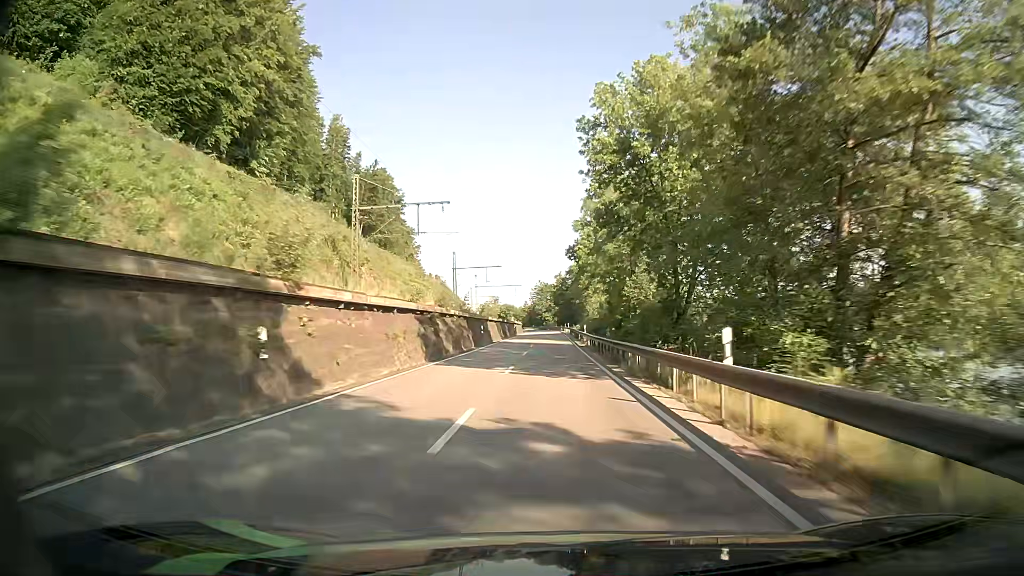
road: primary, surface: asphalt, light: Day
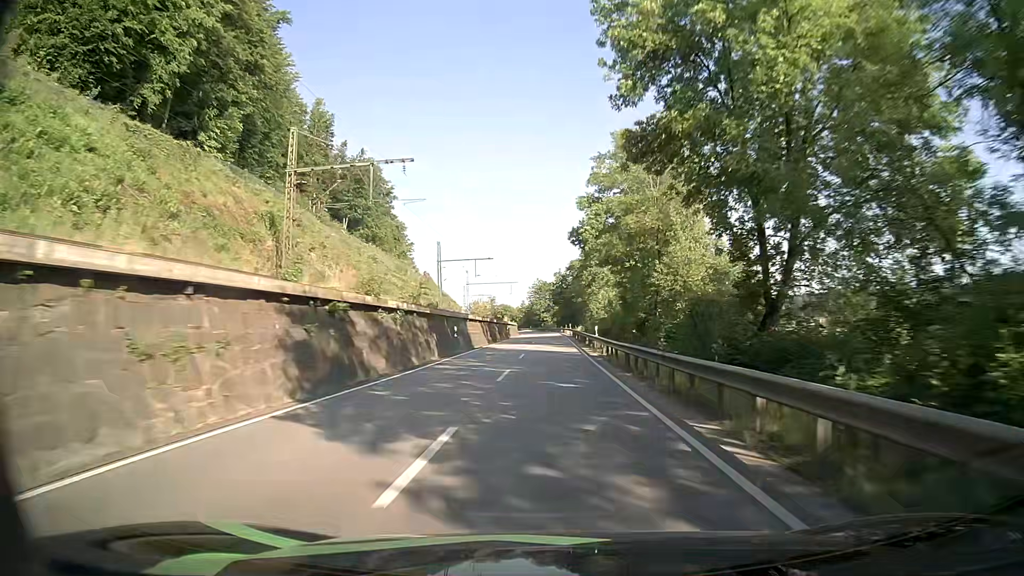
(0.0, +14.0) m; 0°
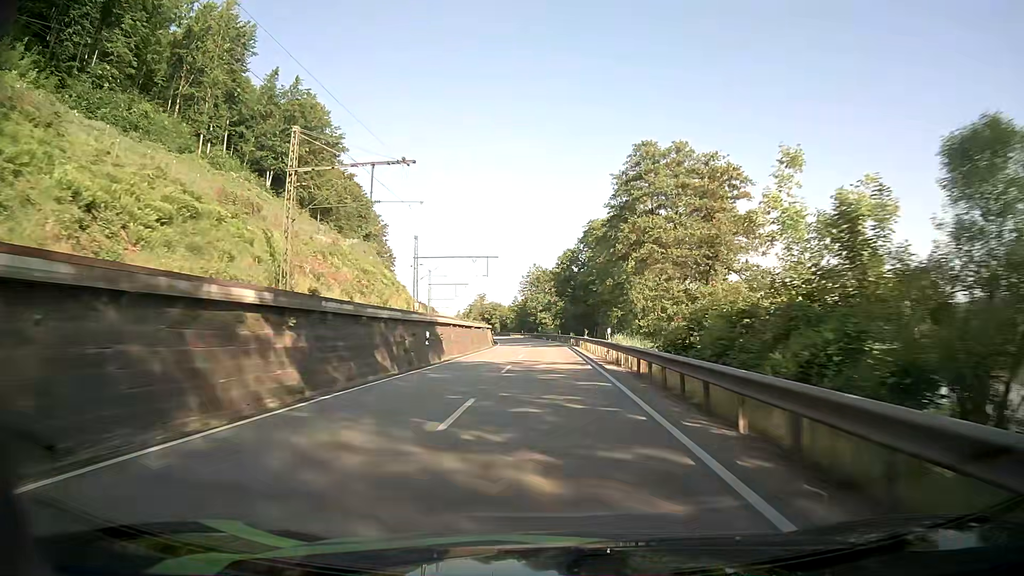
(+0.1, +56.1) m; 0°
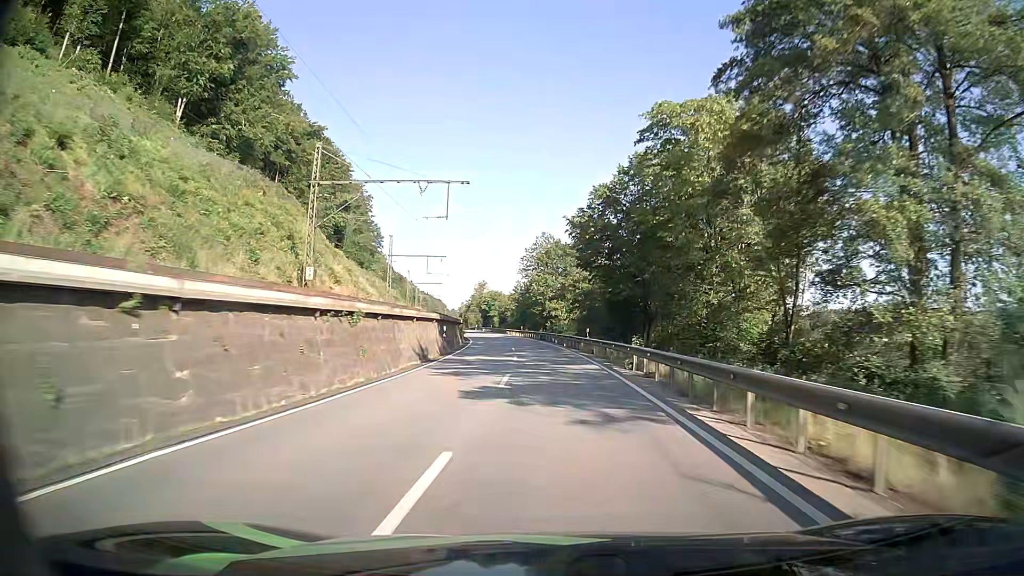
(-0.3, +41.6) m; -1°
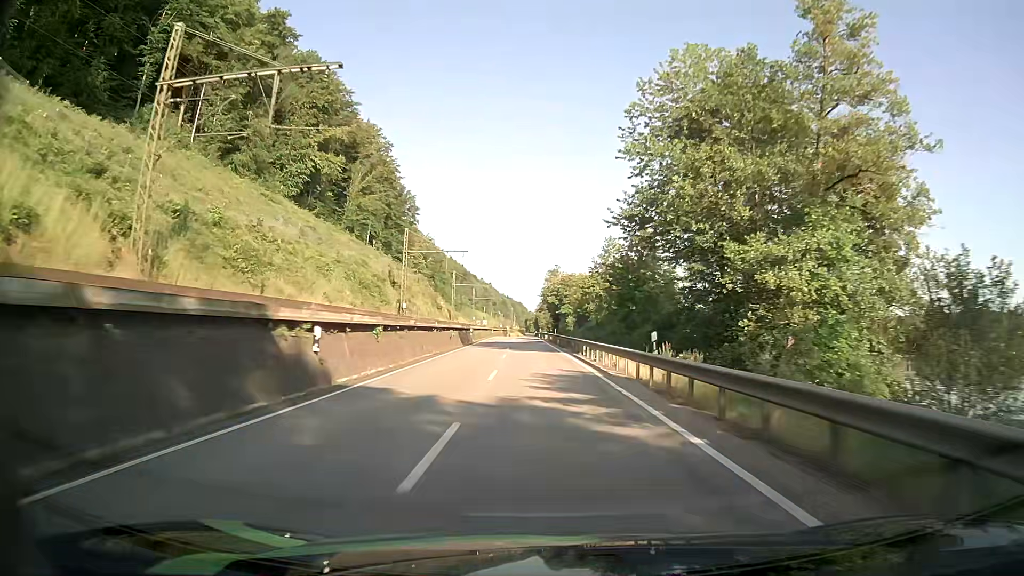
(-3.4, +69.5) m; -7°
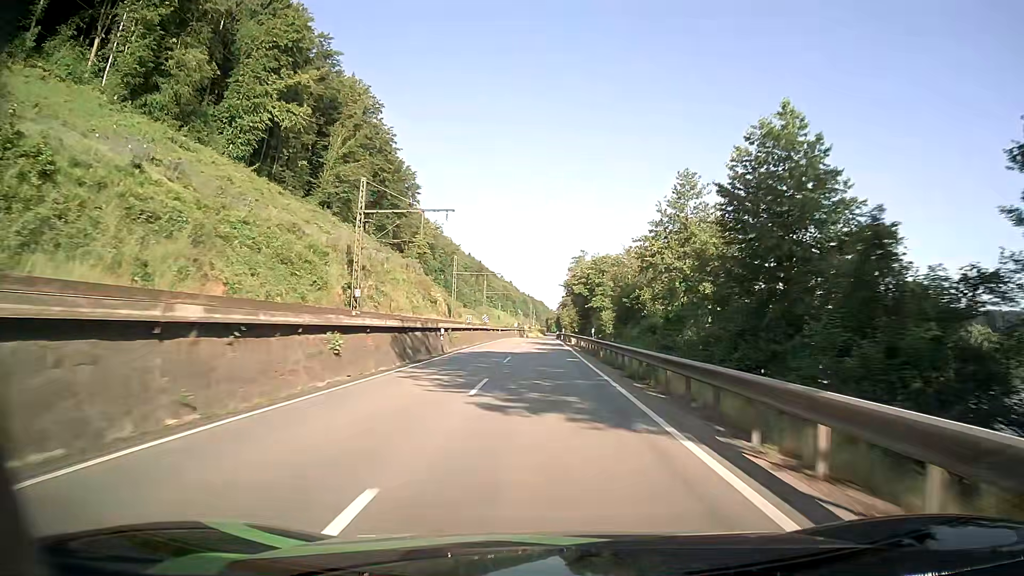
(-0.7, +28.2) m; -2°
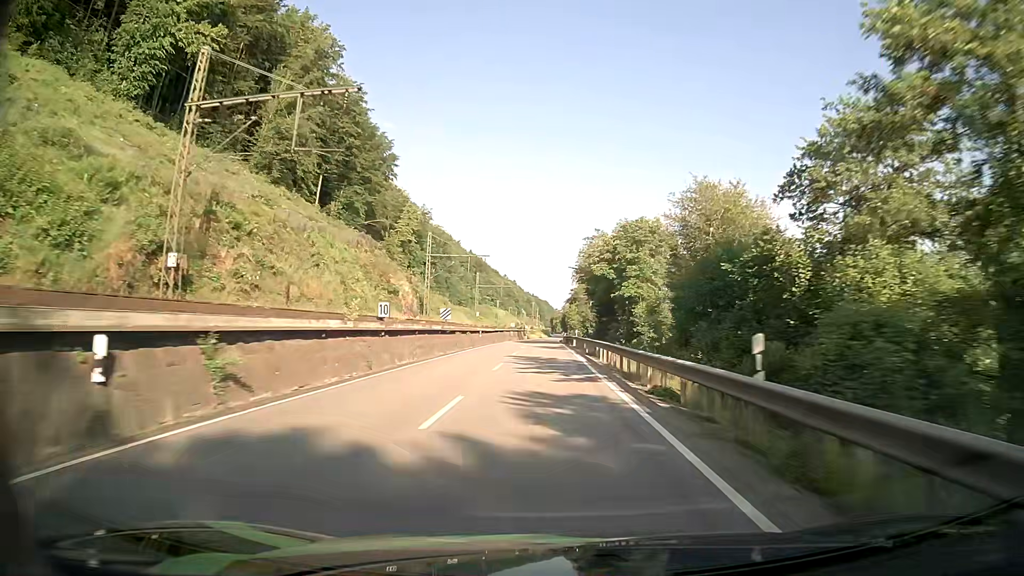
(0.0, +28.4) m; 0°
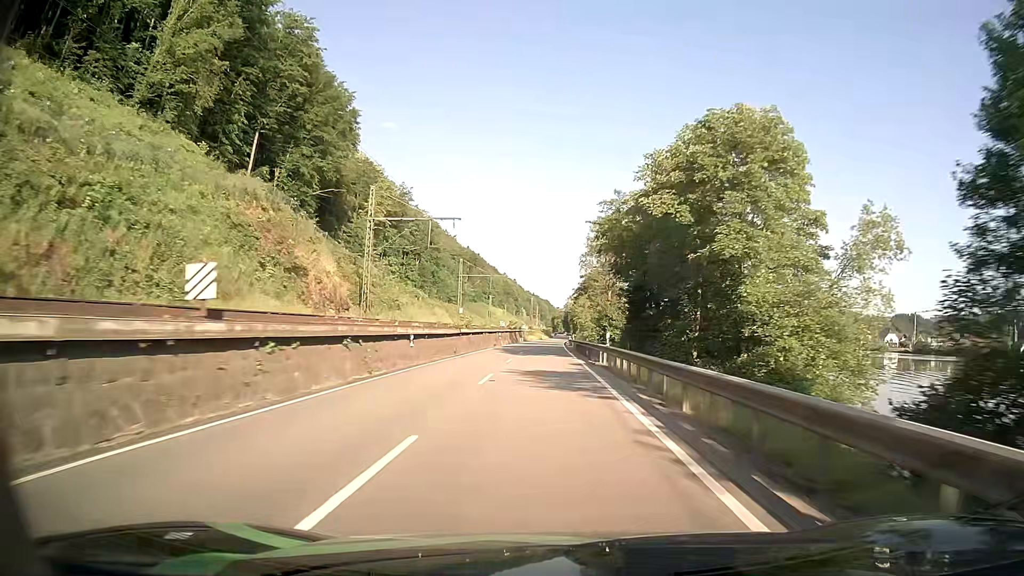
(-0.2, +28.5) m; 0°
(0, +10) (0, +20) (0, +30) (0, +40) (0, +50) (0, +60) (0, +70) (0, +80) (0, +90) (0, +100) m
